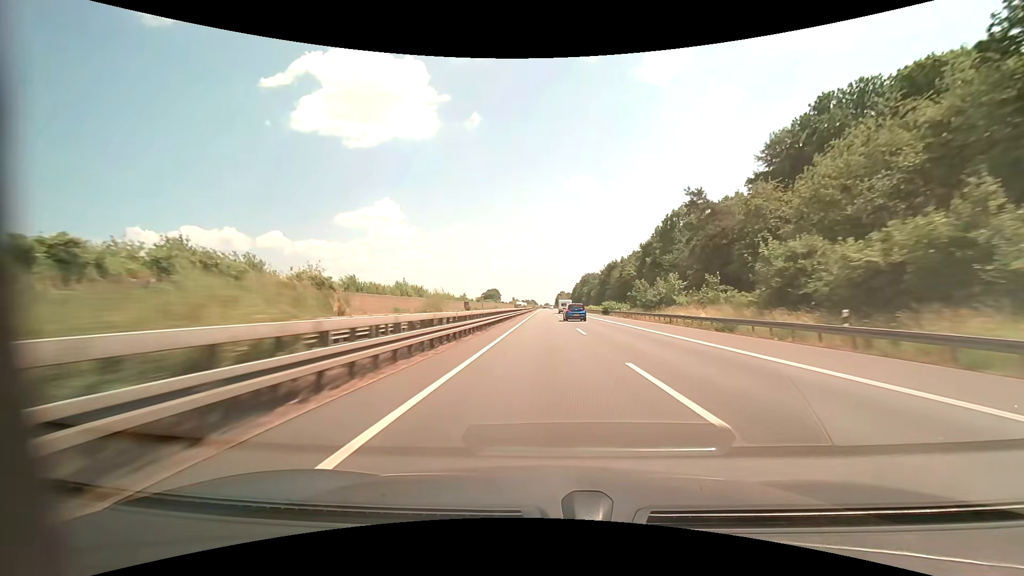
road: motorway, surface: asphalt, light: Day
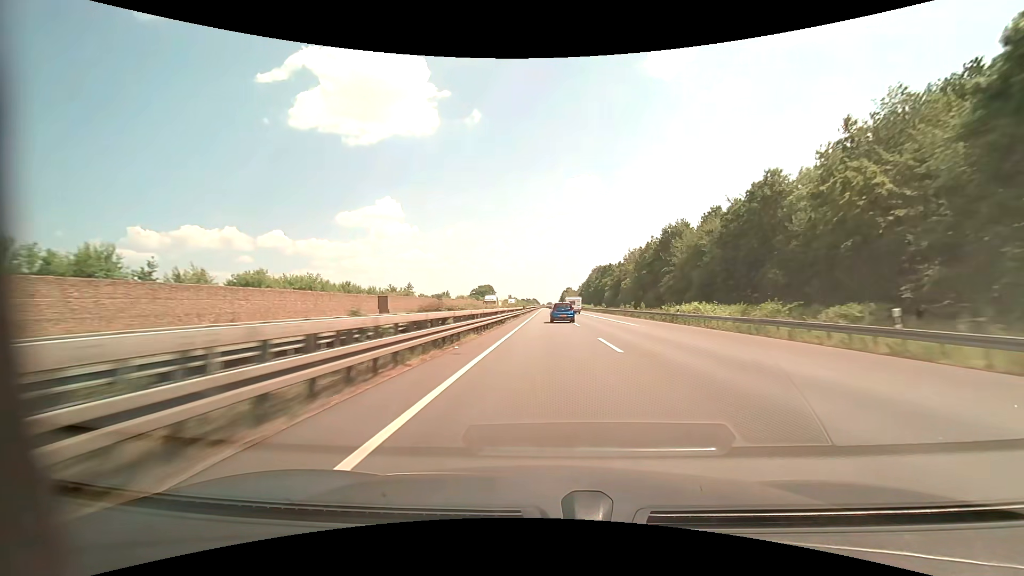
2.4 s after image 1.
(-0.3, +82.3) m; 0°
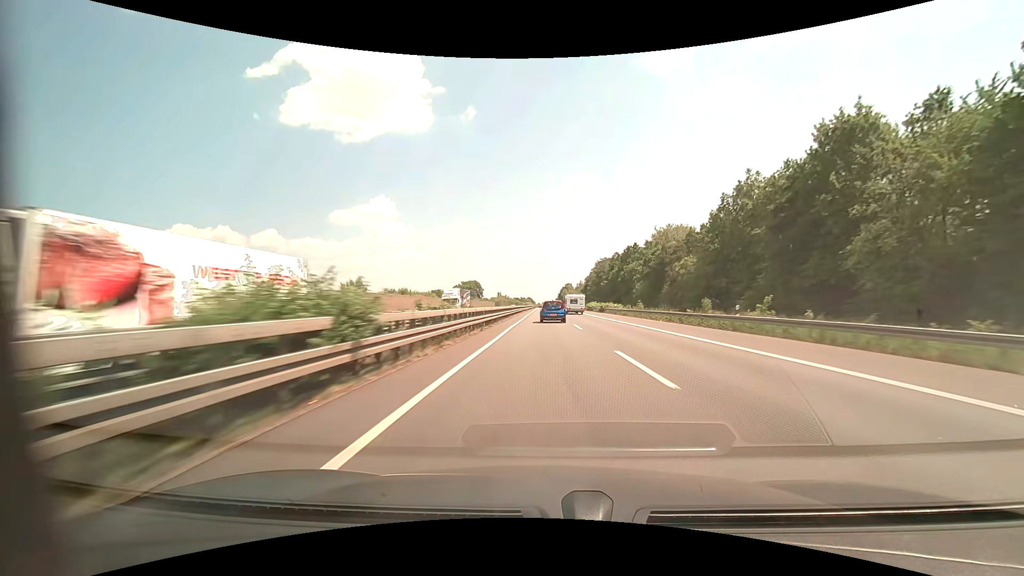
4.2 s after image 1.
(+0.2, +60.7) m; 0°
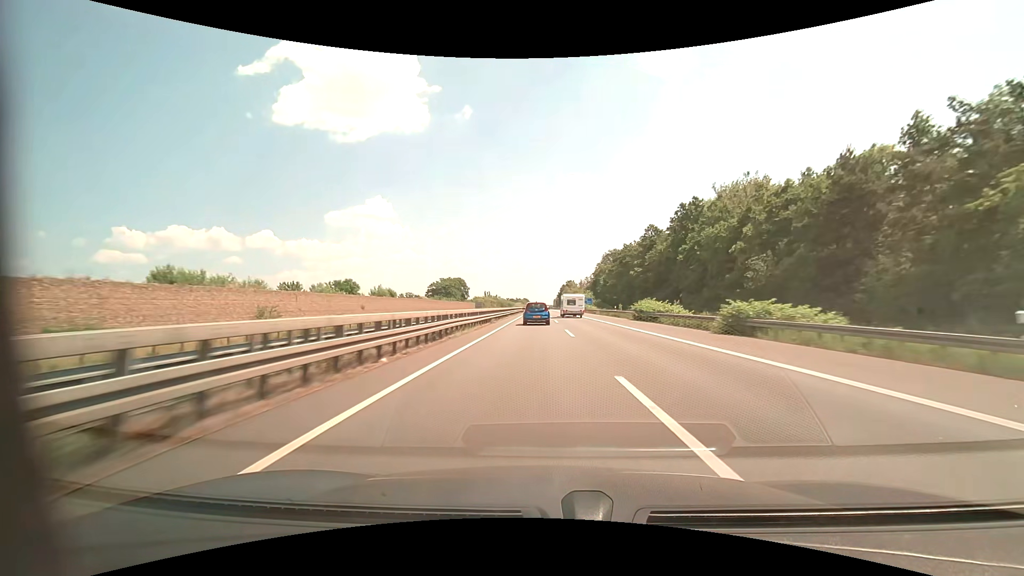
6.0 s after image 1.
(+0.3, +59.2) m; 0°
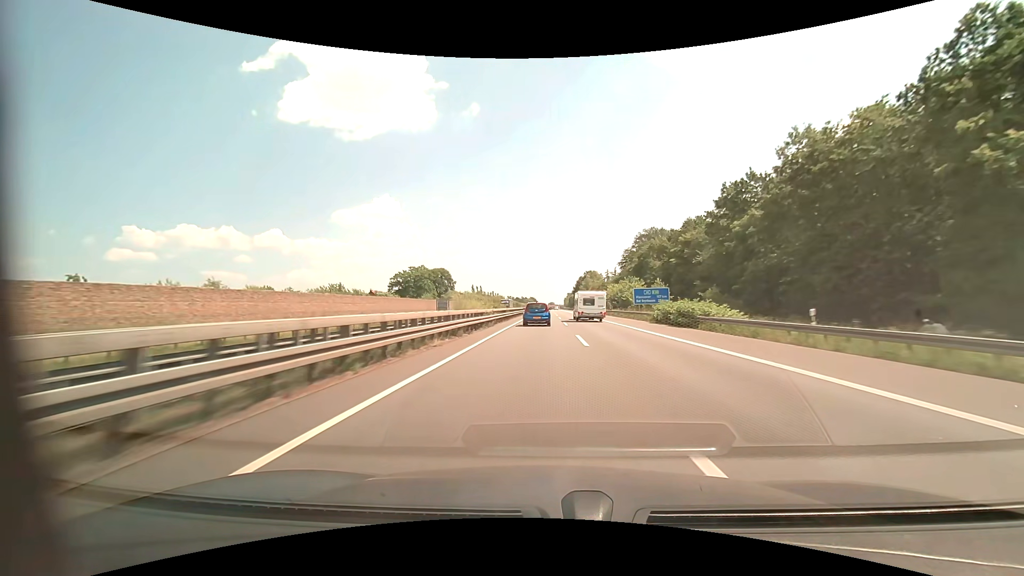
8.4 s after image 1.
(-0.9, +77.3) m; -1°
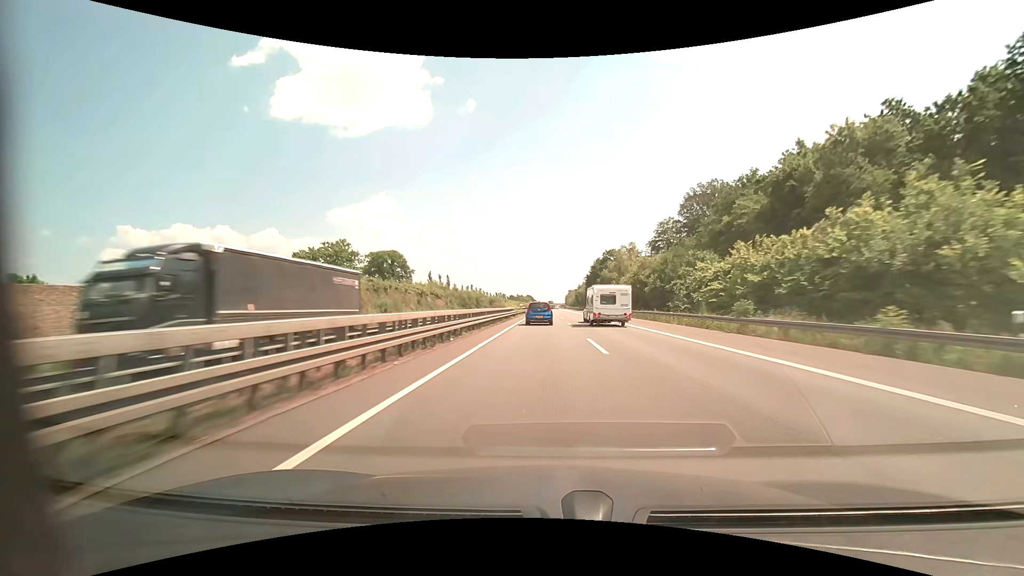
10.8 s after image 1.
(+0.1, +75.6) m; 0°
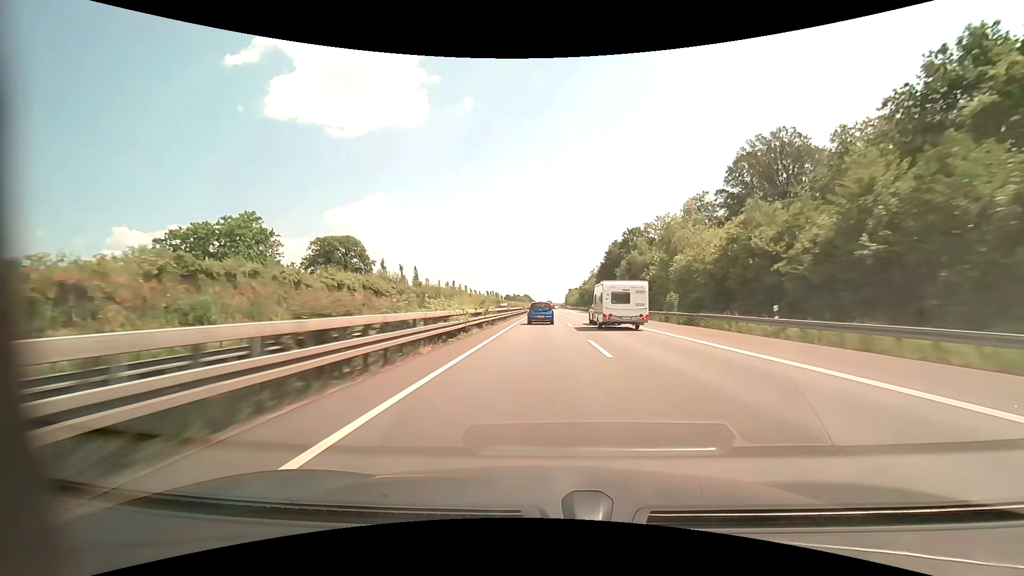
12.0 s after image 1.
(+0.1, +37.3) m; 0°
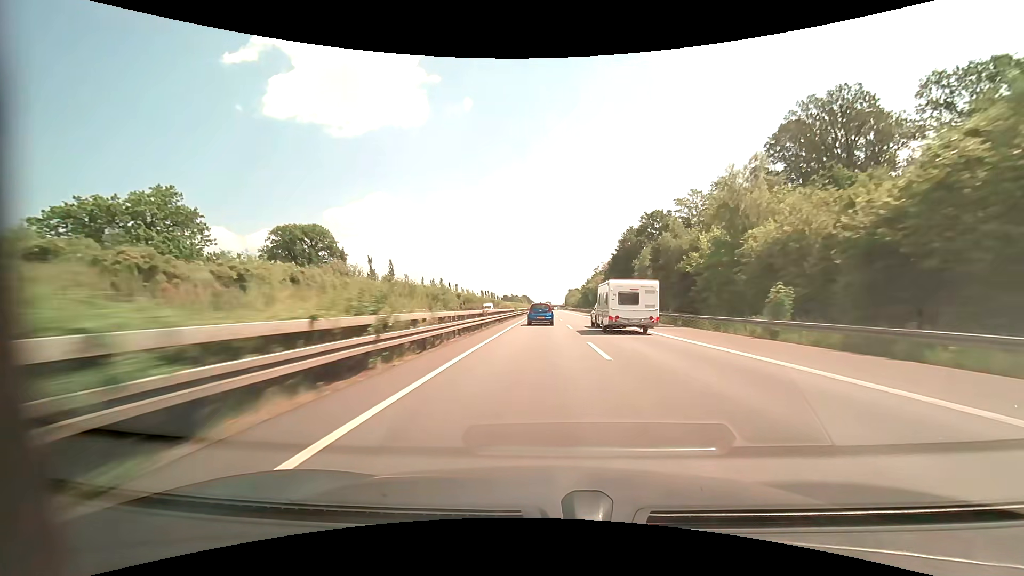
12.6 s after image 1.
(0.0, +18.6) m; 0°
(0, +10) (0, +20) (0, +30) (0, +40) (0, +50) (0, +60) (0, +70) (0, +80) (0, +90) (0, +100) m
